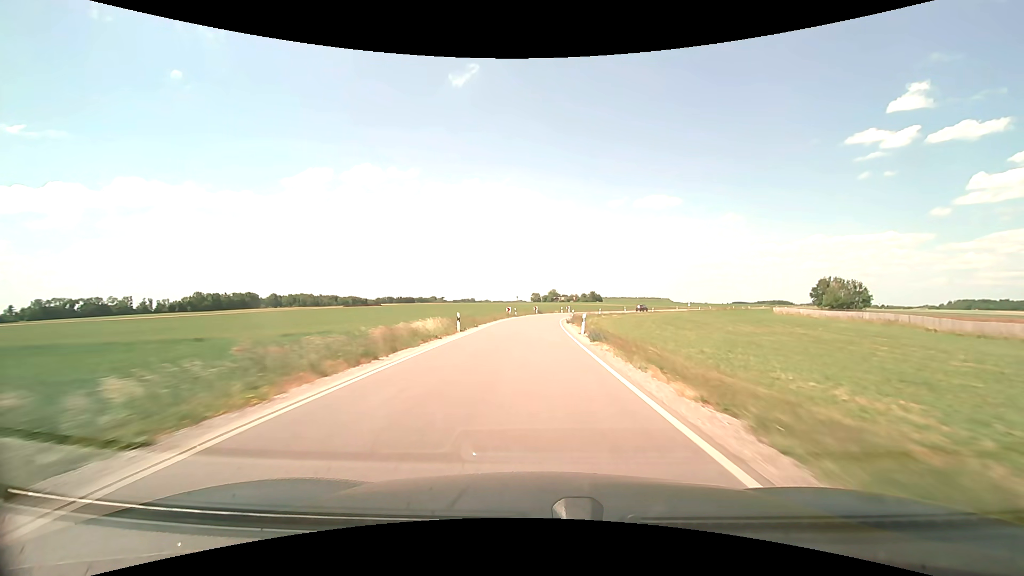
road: secondary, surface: asphalt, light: Day
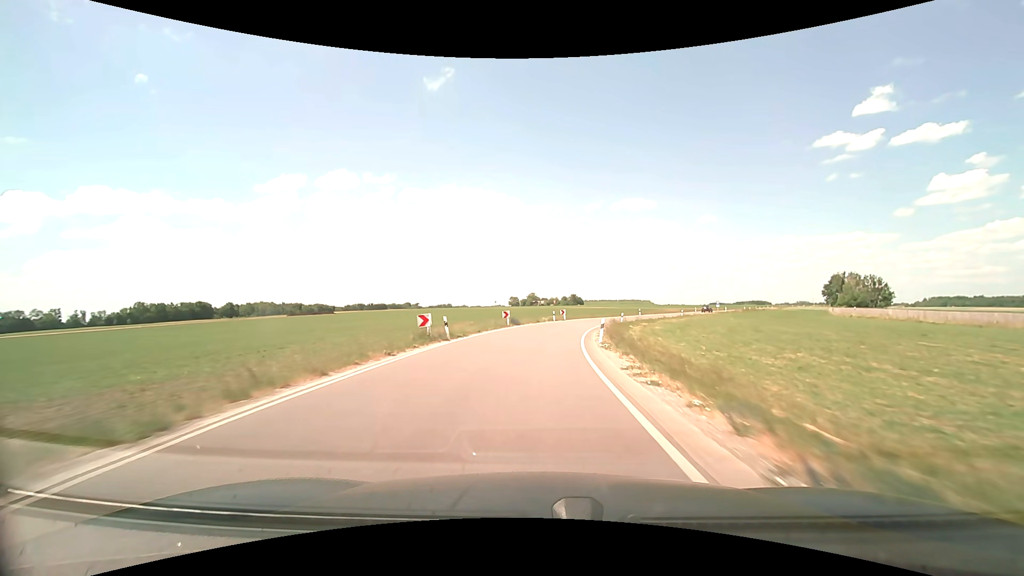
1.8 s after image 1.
(+0.3, +38.6) m; +2°
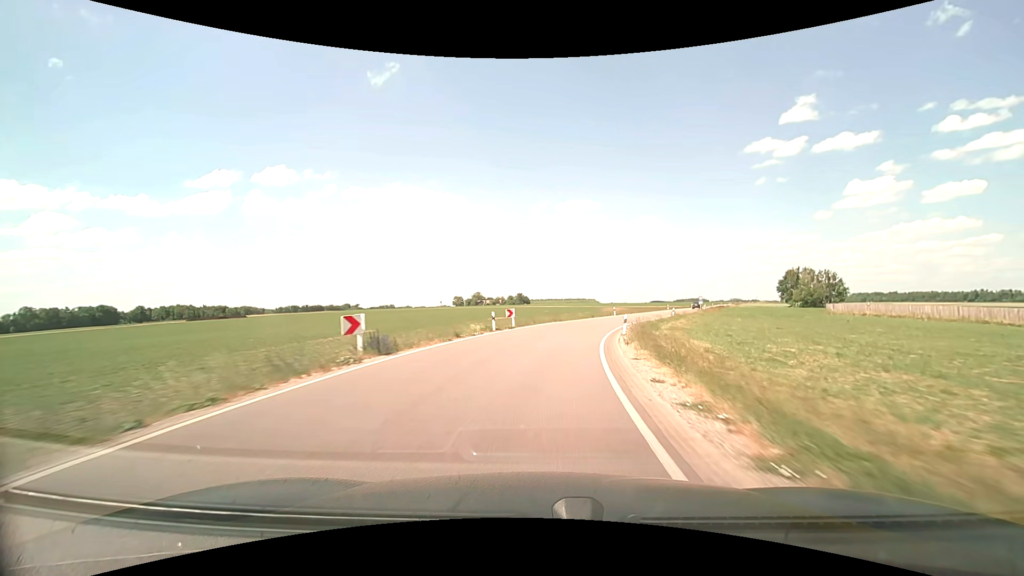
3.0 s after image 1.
(+0.9, +24.7) m; +5°
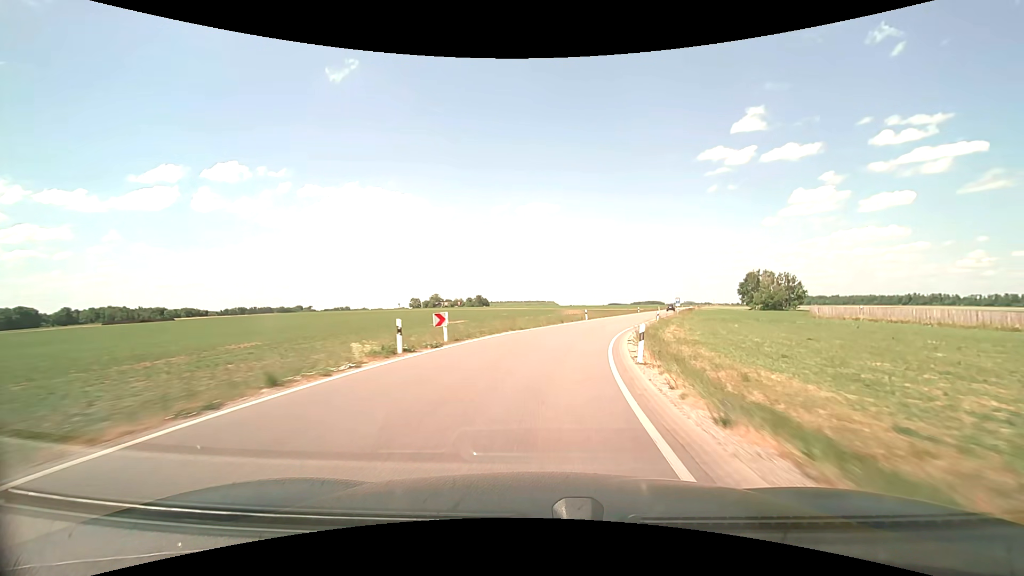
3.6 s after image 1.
(+0.4, +12.0) m; +4°
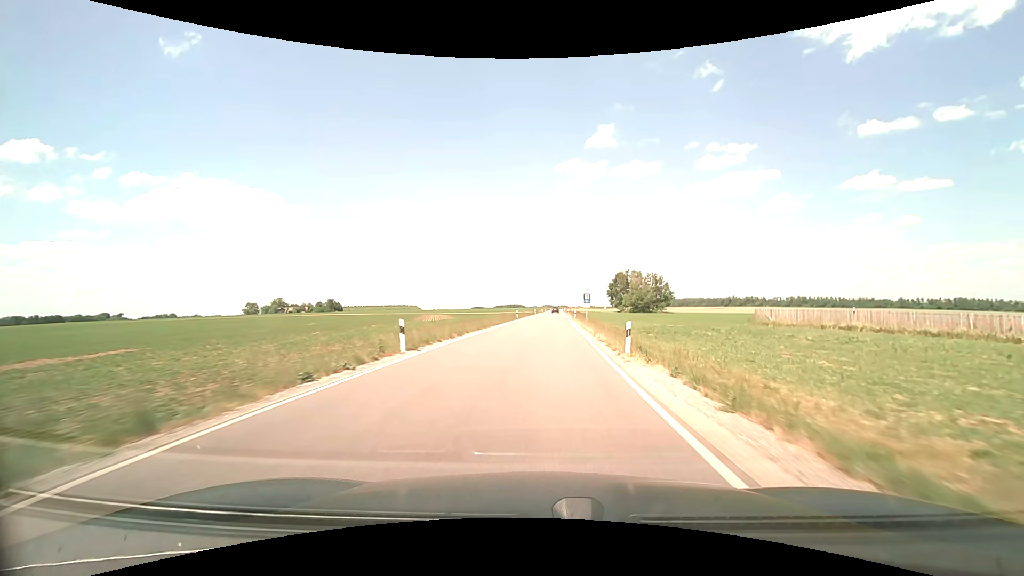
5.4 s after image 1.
(+4.7, +34.3) m; +16°
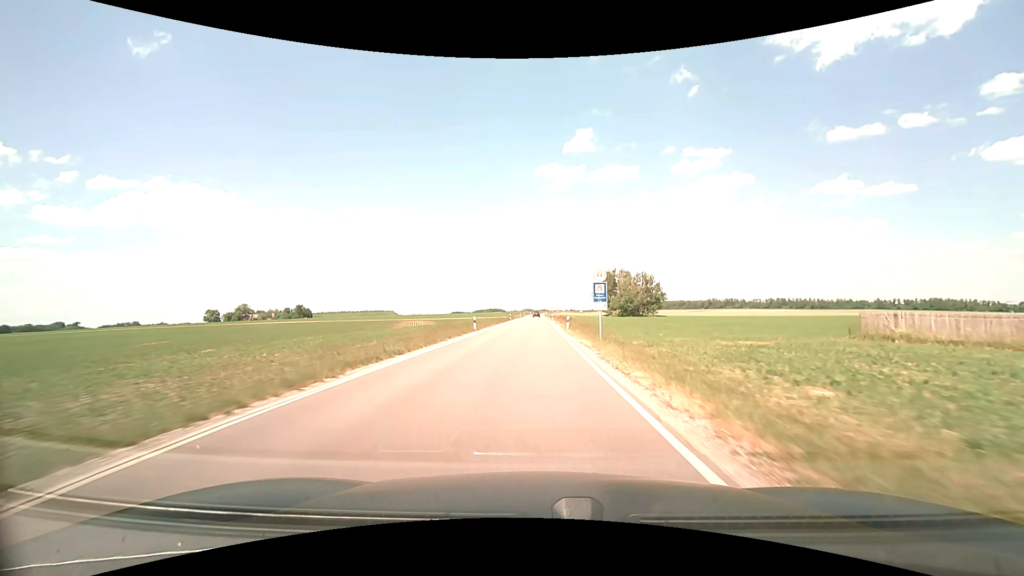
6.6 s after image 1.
(+1.0, +22.8) m; +3°
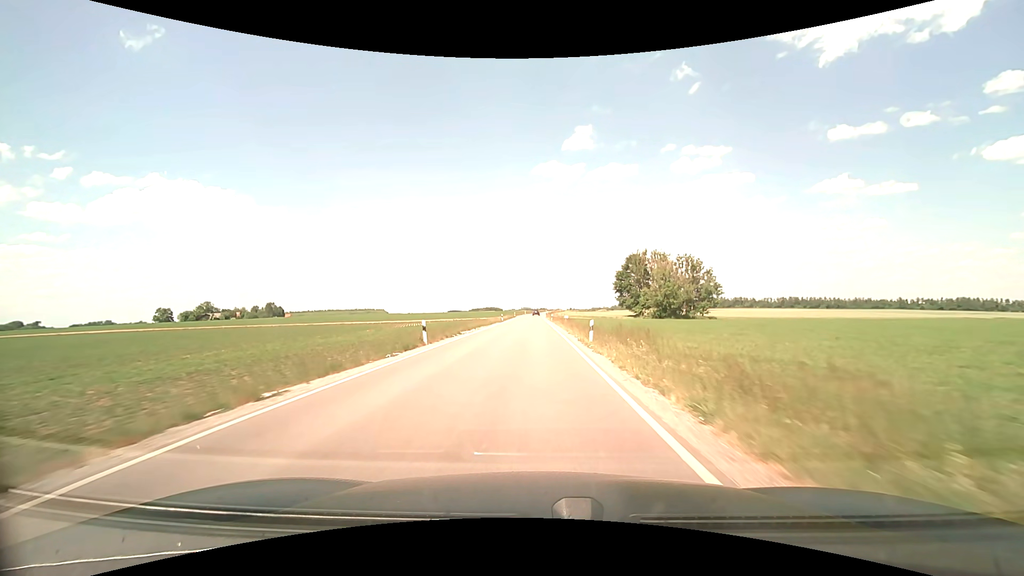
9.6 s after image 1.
(+0.2, +60.5) m; 0°
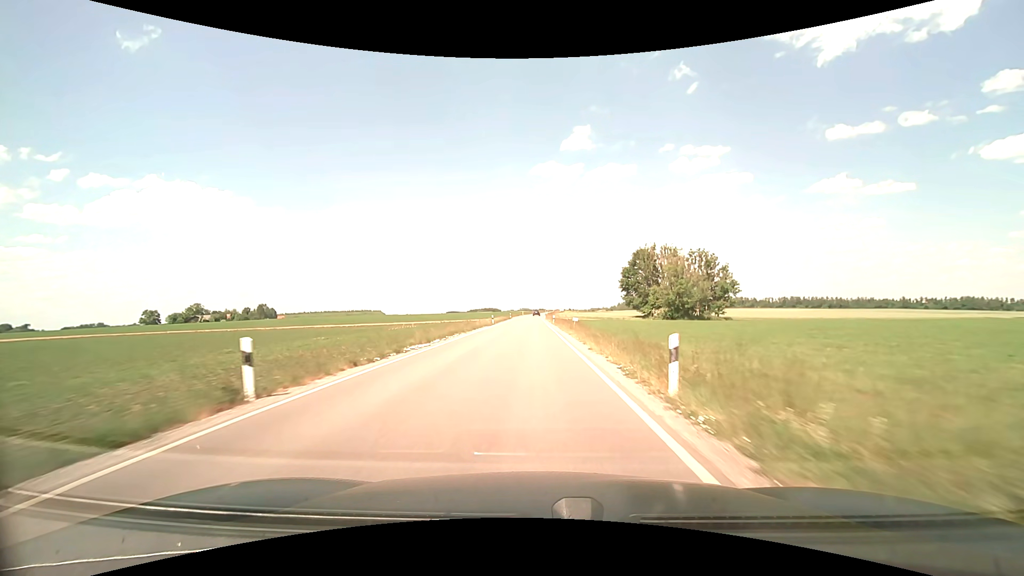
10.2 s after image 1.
(0.0, +12.5) m; 0°
(0, +10) (0, +20) (0, +30) (0, +40) (0, +50) (0, +60) (0, +70) (-1, +80) (-1, +90) (-1, +100) m
